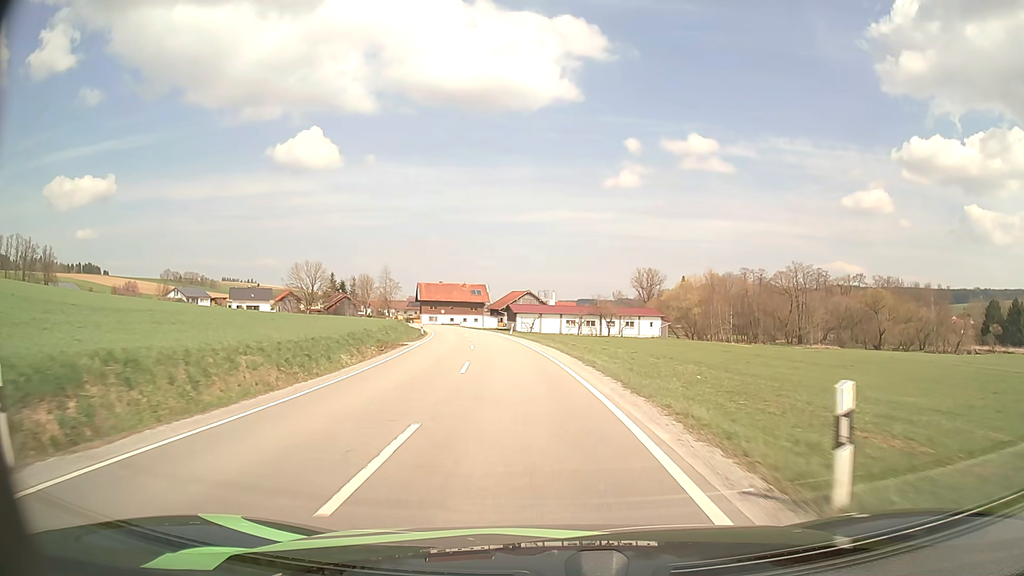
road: secondary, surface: asphalt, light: Day
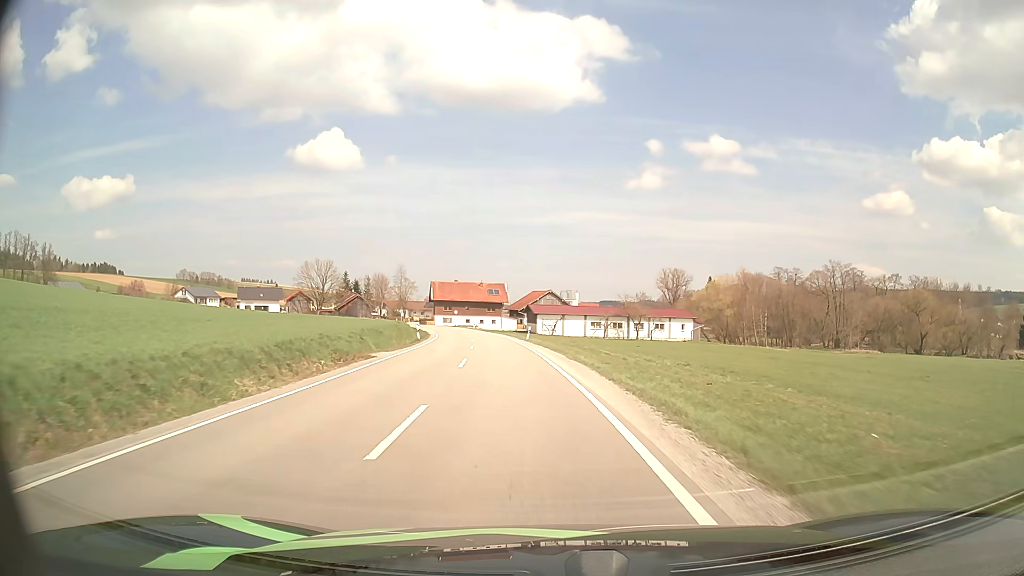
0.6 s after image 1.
(-0.2, +10.2) m; -2°
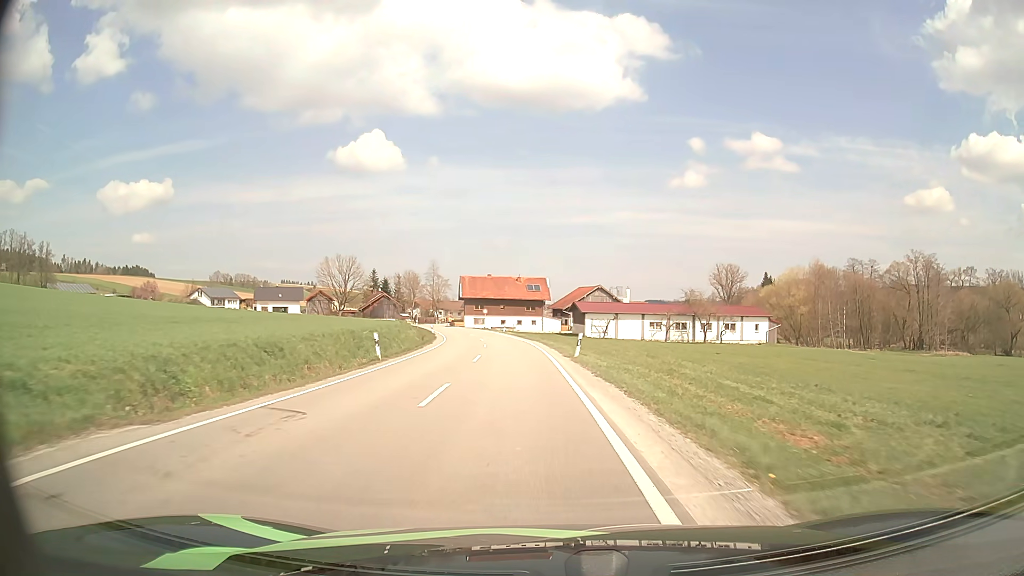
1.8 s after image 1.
(-0.7, +19.9) m; -4°
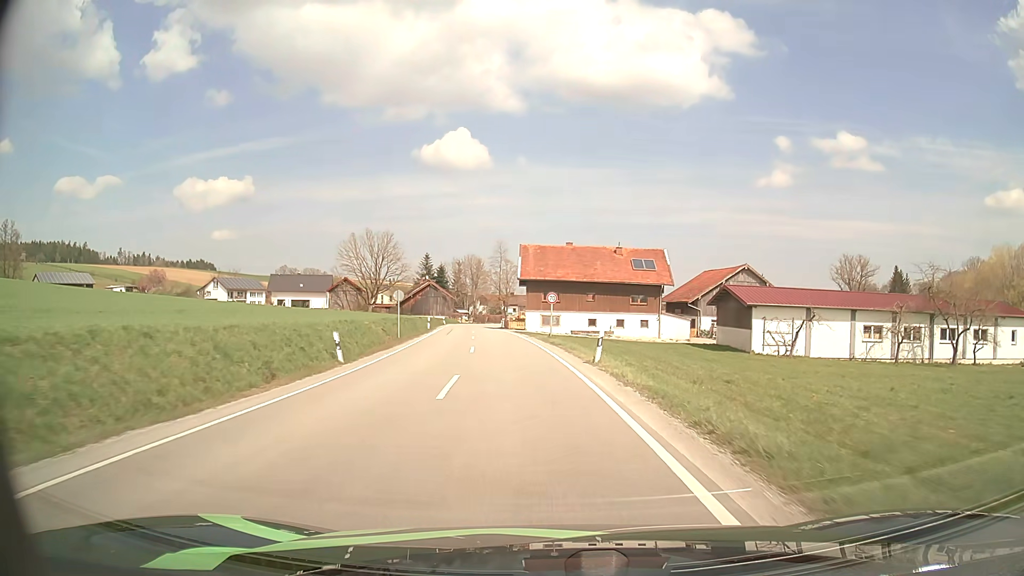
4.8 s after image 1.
(-2.9, +47.7) m; -7°
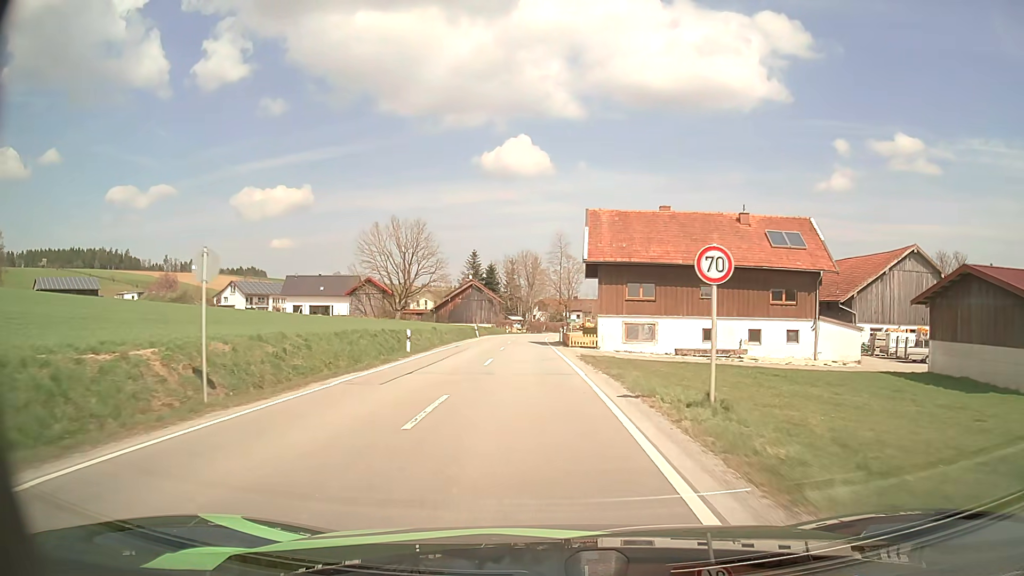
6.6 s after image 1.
(-1.3, +27.0) m; -5°
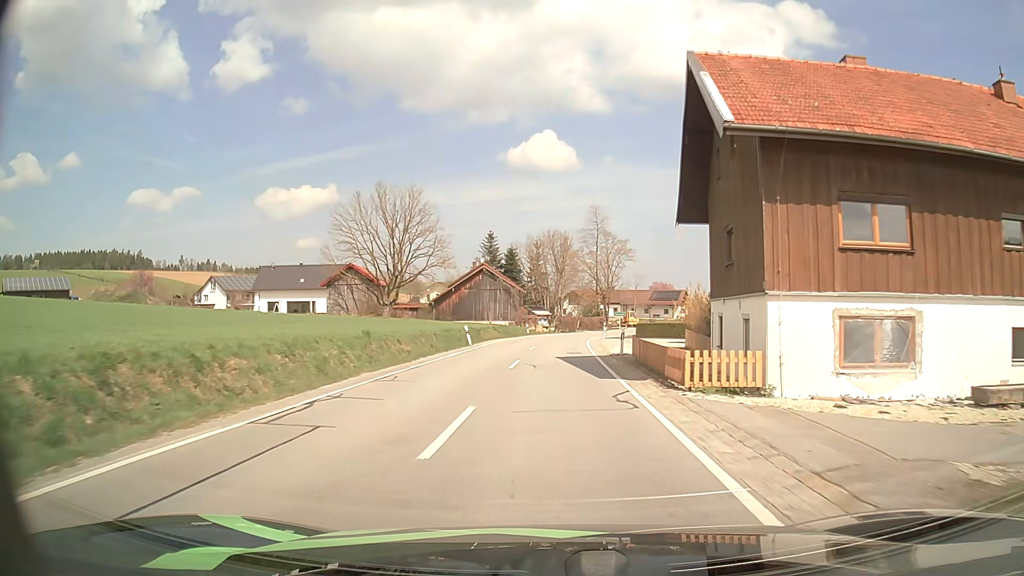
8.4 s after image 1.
(-0.8, +26.1) m; -3°
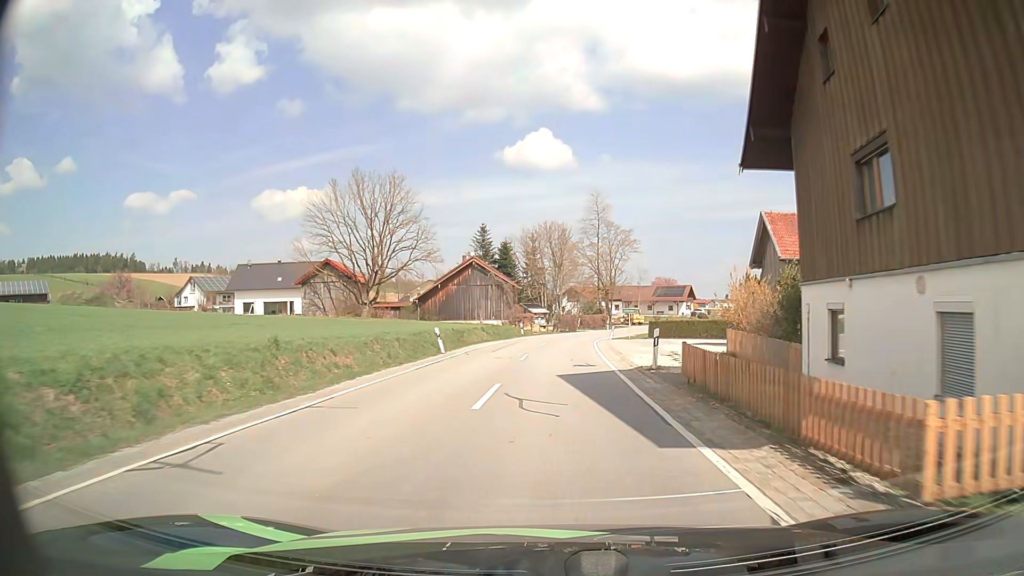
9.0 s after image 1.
(0.0, +8.6) m; 0°
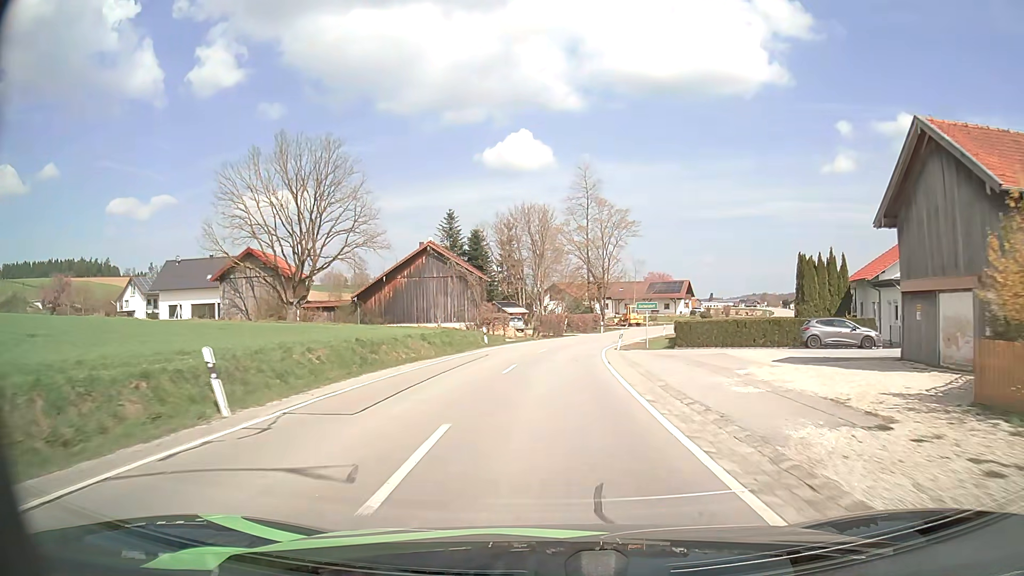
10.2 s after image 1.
(+0.2, +17.4) m; +1°
(0, +10) (0, +20) (+1, +30) (+2, +40) (+4, +50) (+7, +59) (+10, +69) (+14, +78) (+19, +87) (+25, +95) m
